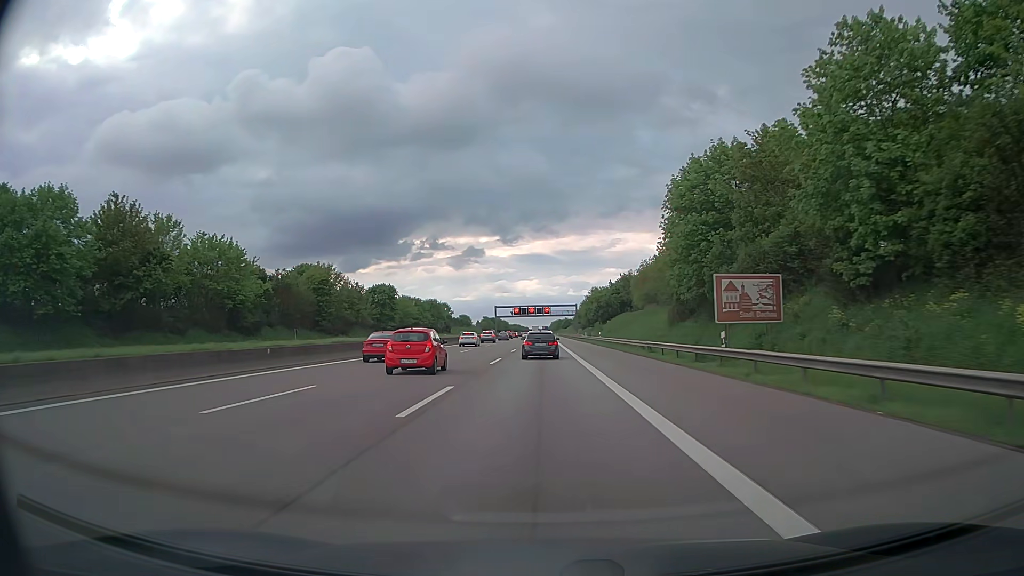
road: motorway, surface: asphalt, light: Day
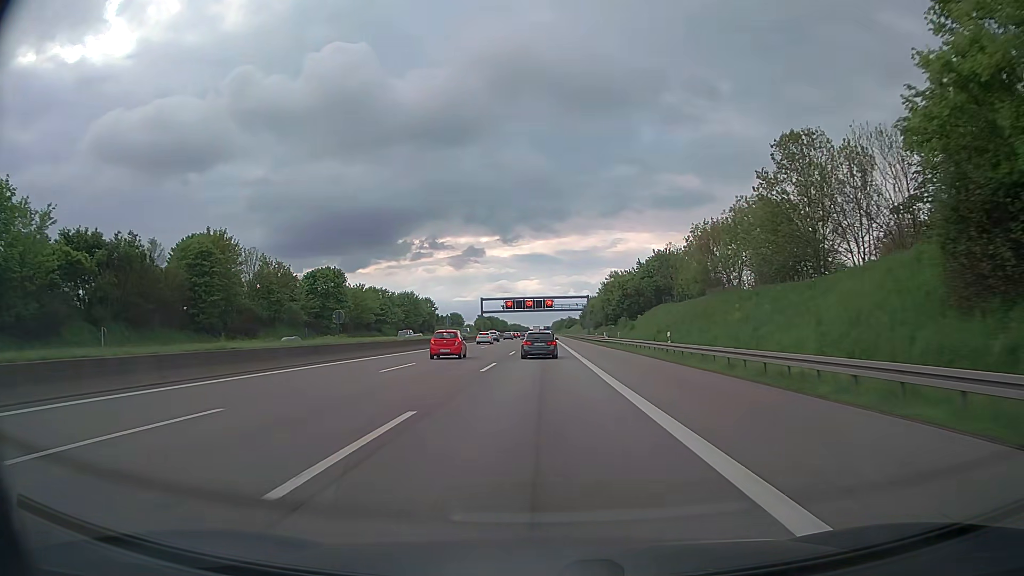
(0.0, +41.4) m; 0°
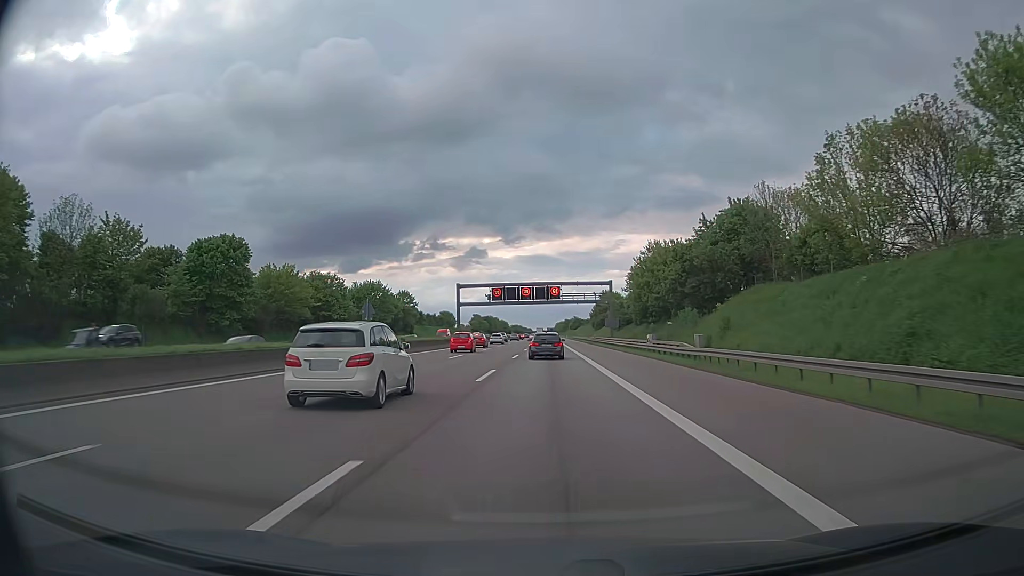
(-0.1, +40.1) m; 0°
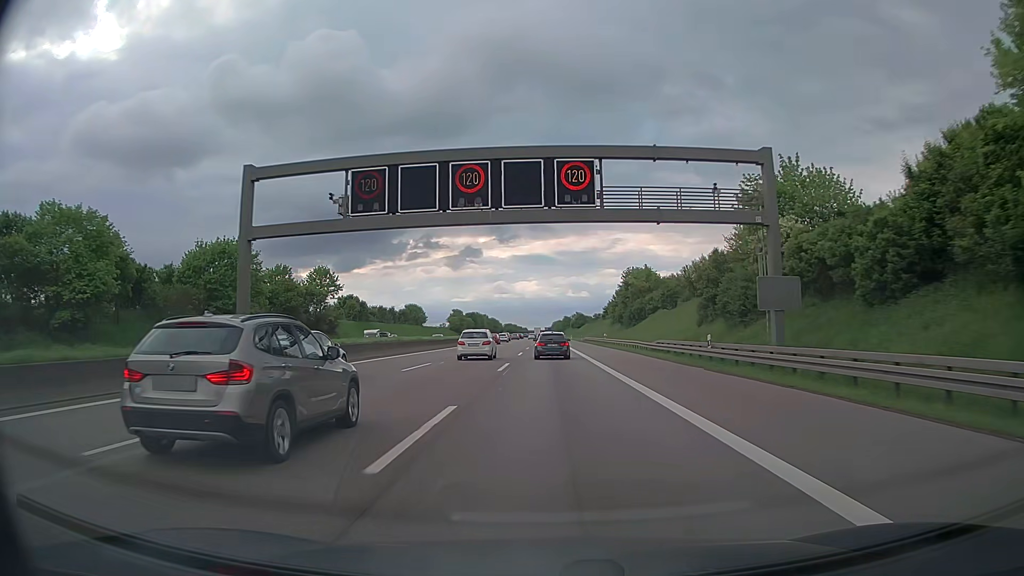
(+0.2, +66.7) m; 0°
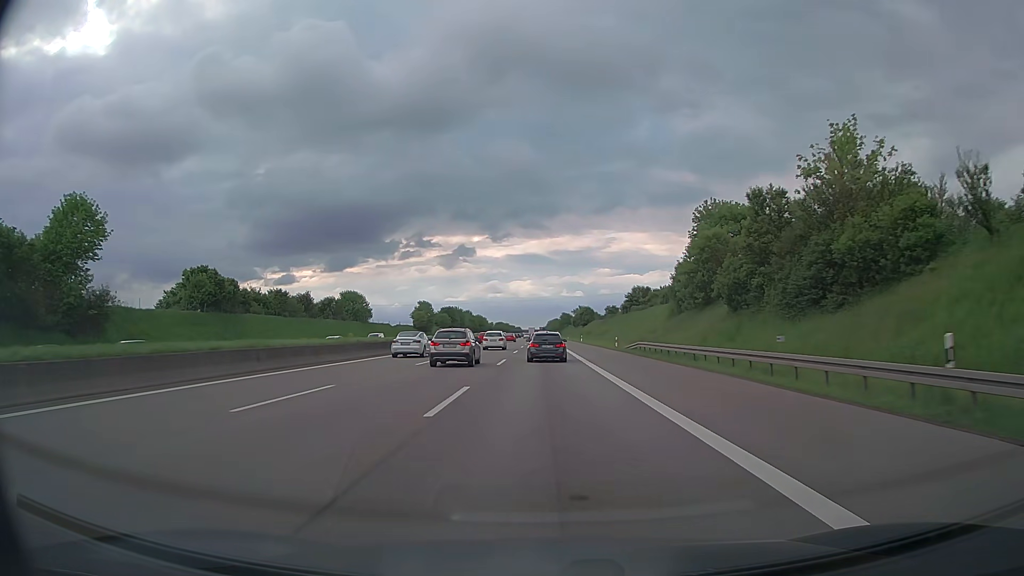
(+0.1, +67.6) m; +1°
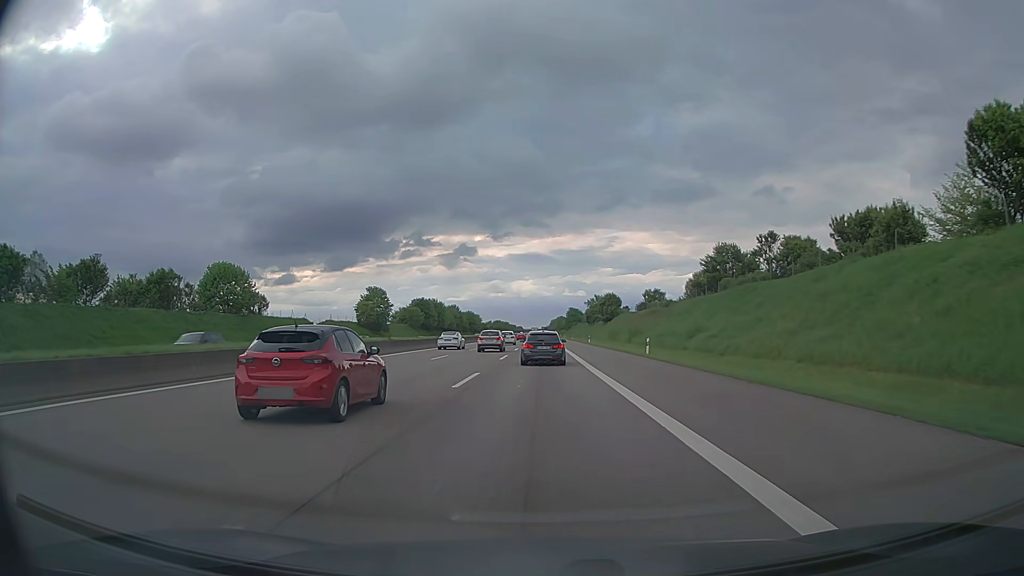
(-0.3, +66.5) m; 0°
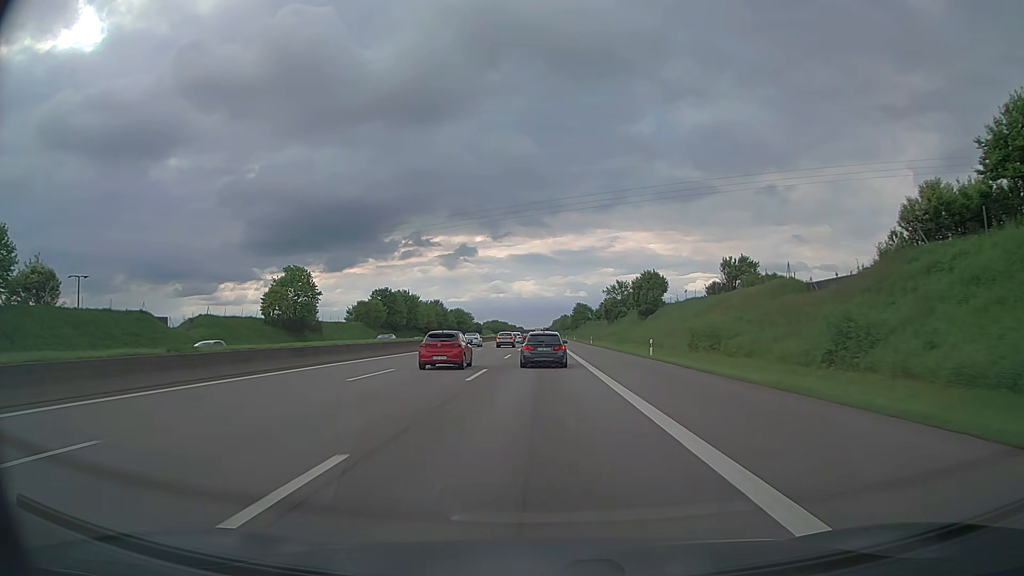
(-0.1, +51.1) m; 0°
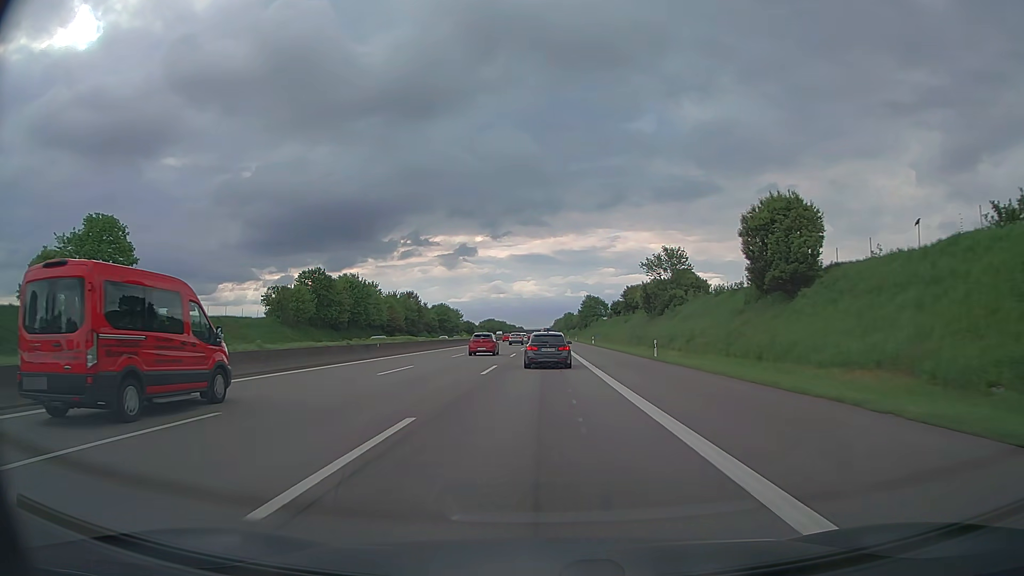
(-0.1, +50.7) m; 0°
(0, +10) (0, +20) (0, +30) (0, +40) (0, +50) (0, +60) (0, +70) (0, +80) (0, +90) (0, +100) m
